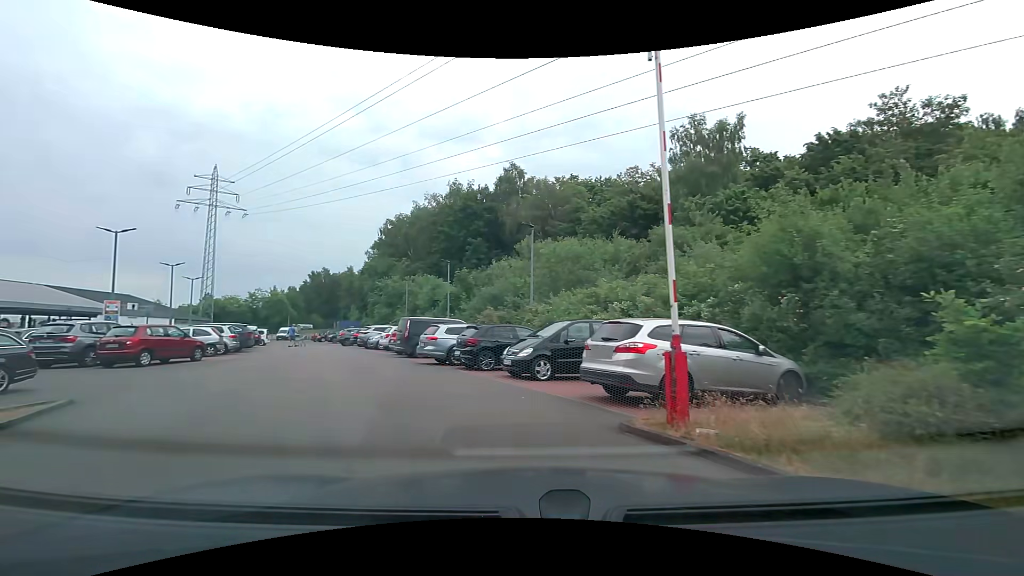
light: Day
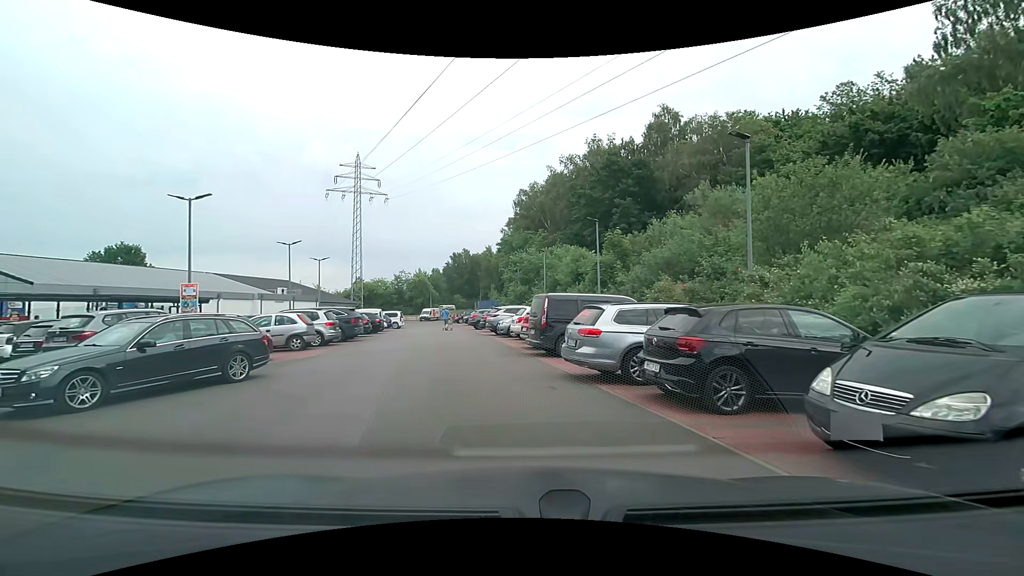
(-1.3, +8.3) m; -17°
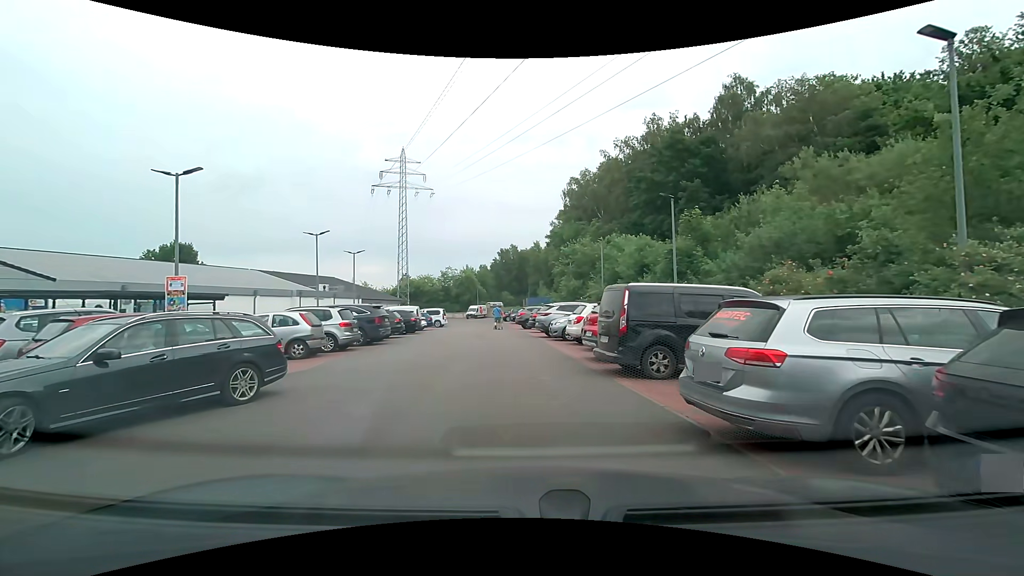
(-0.1, +4.4) m; -5°
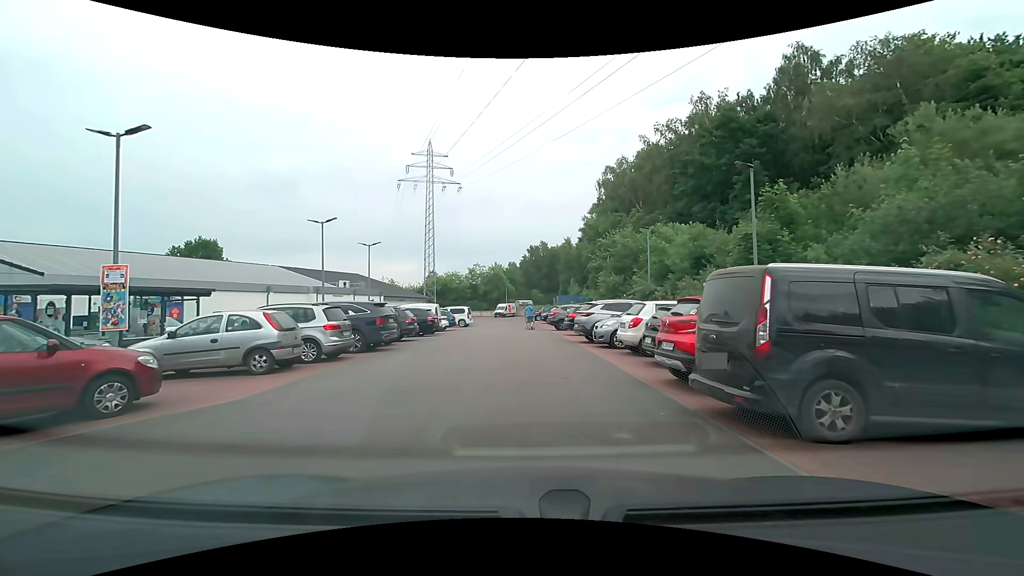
(-0.1, +4.2) m; -2°
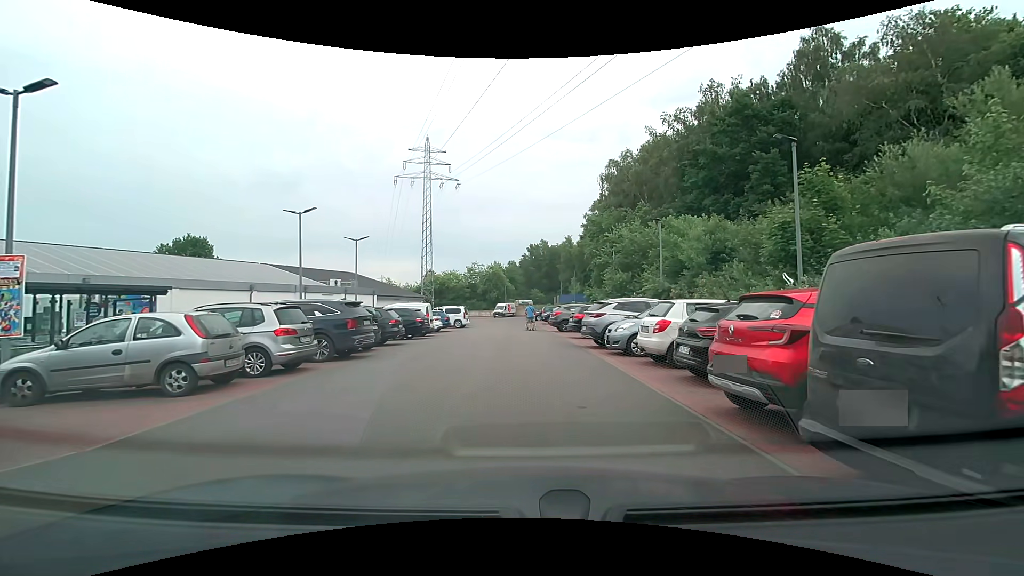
(-0.1, +2.6) m; -2°
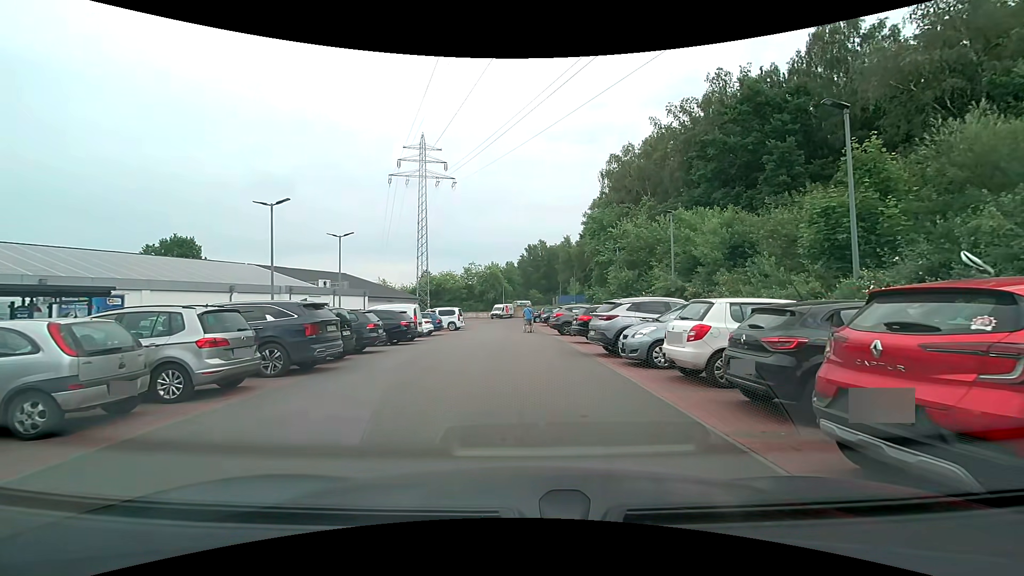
(0.0, +2.4) m; +2°
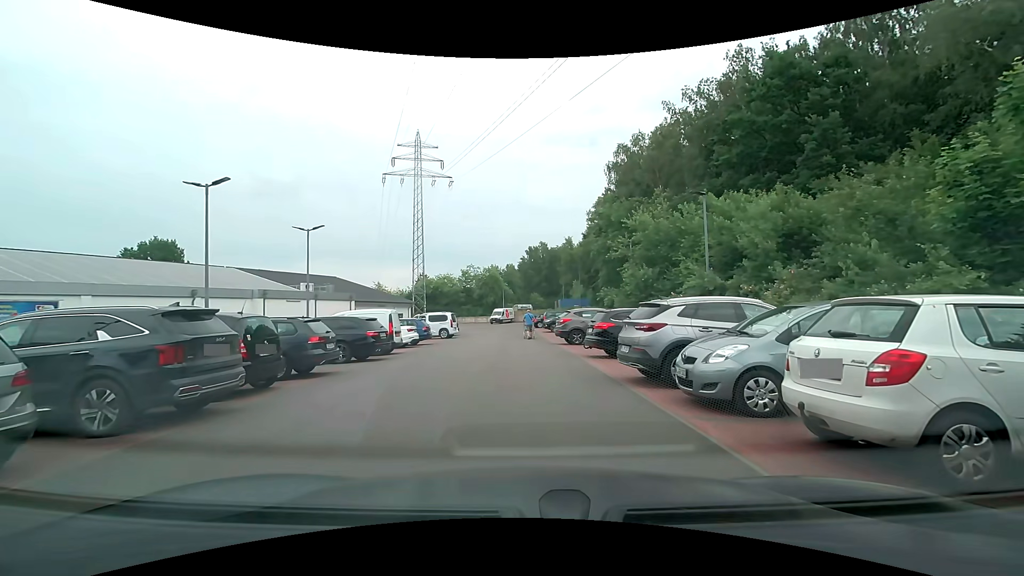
(-0.2, +4.4) m; -2°
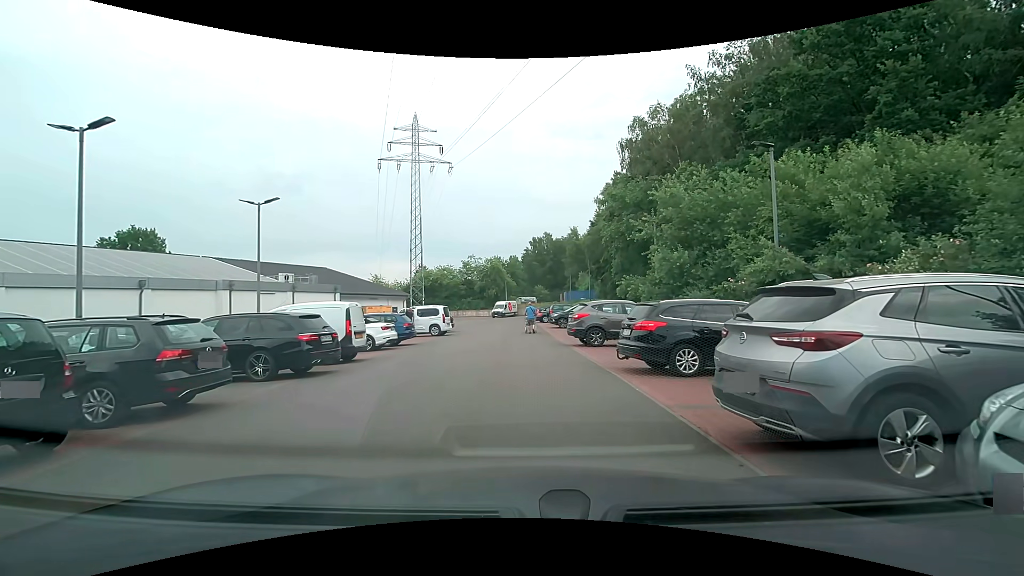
(0.0, +5.0) m; +1°
